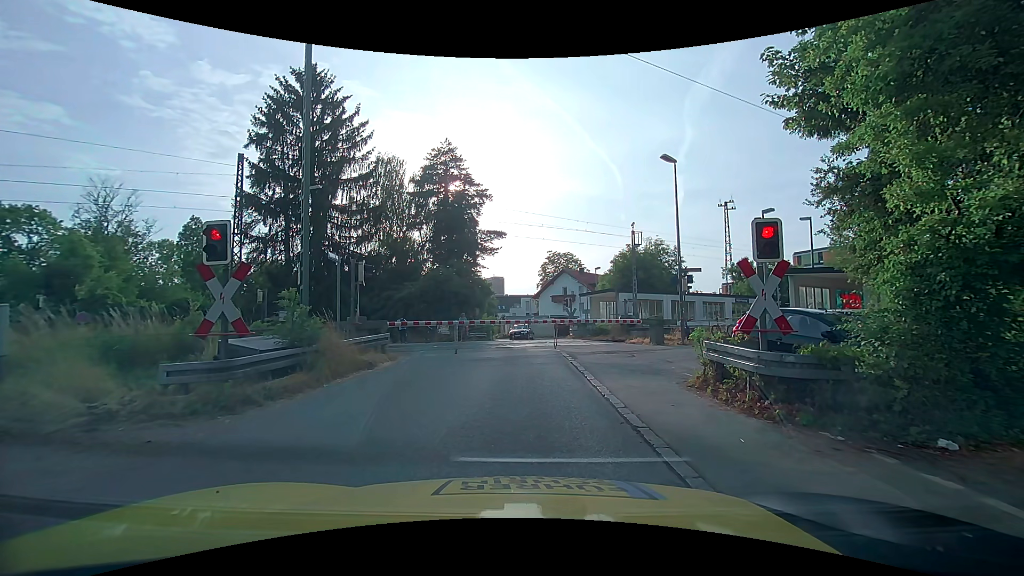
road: unclassified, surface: asphalt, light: Day
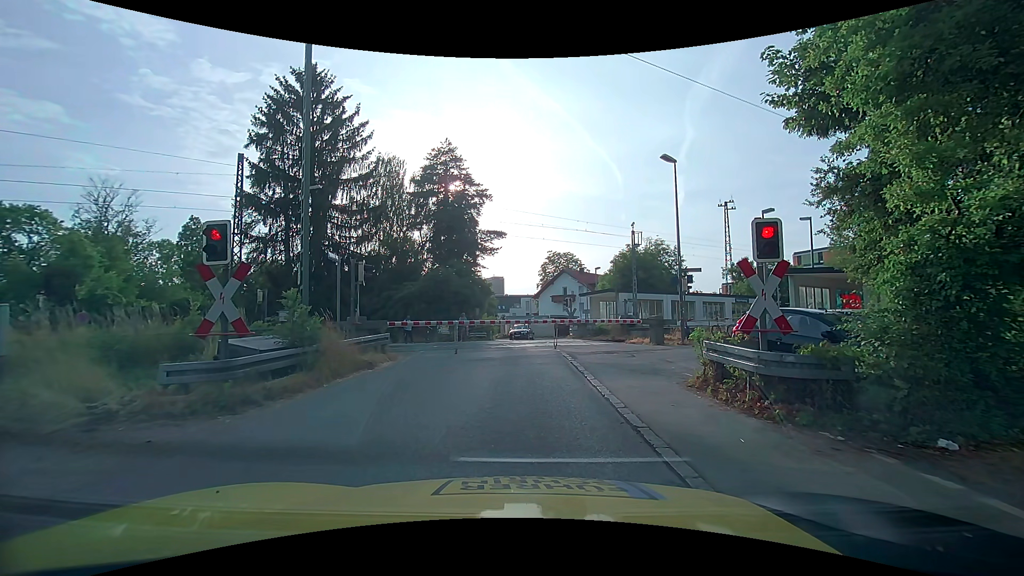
(0.0, 0.0) m; 0°
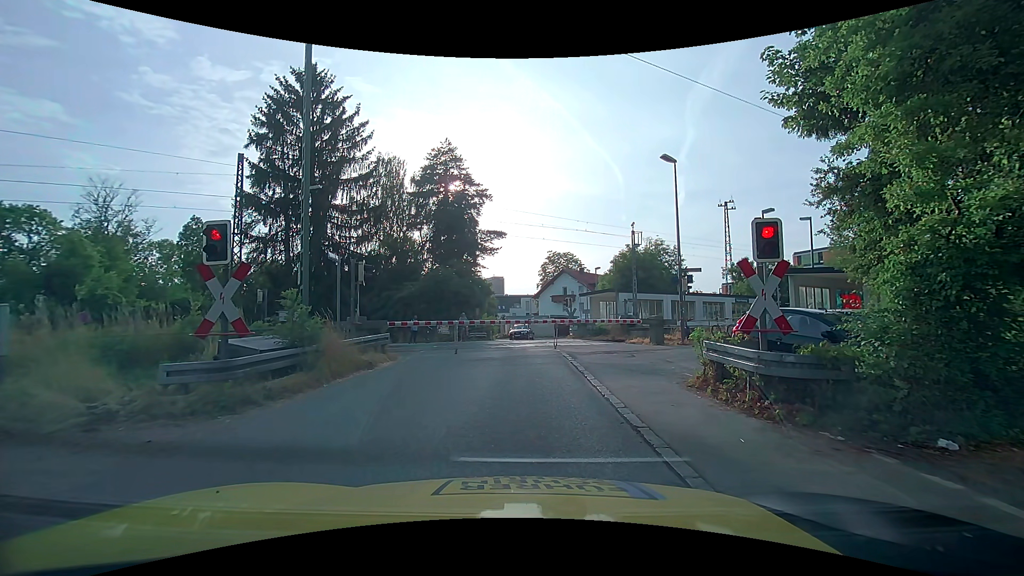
(0.0, 0.0) m; 0°
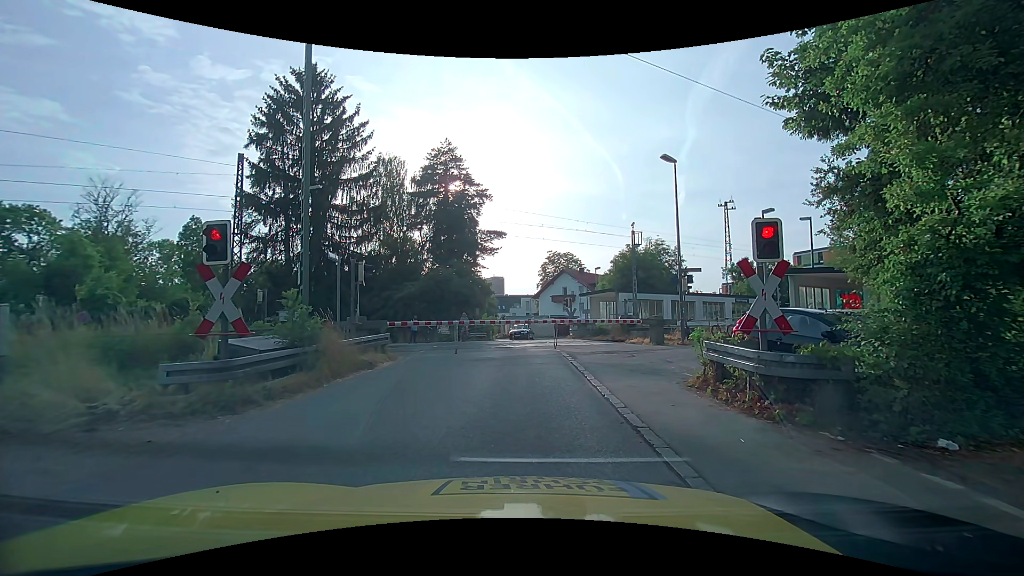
(0.0, 0.0) m; 0°
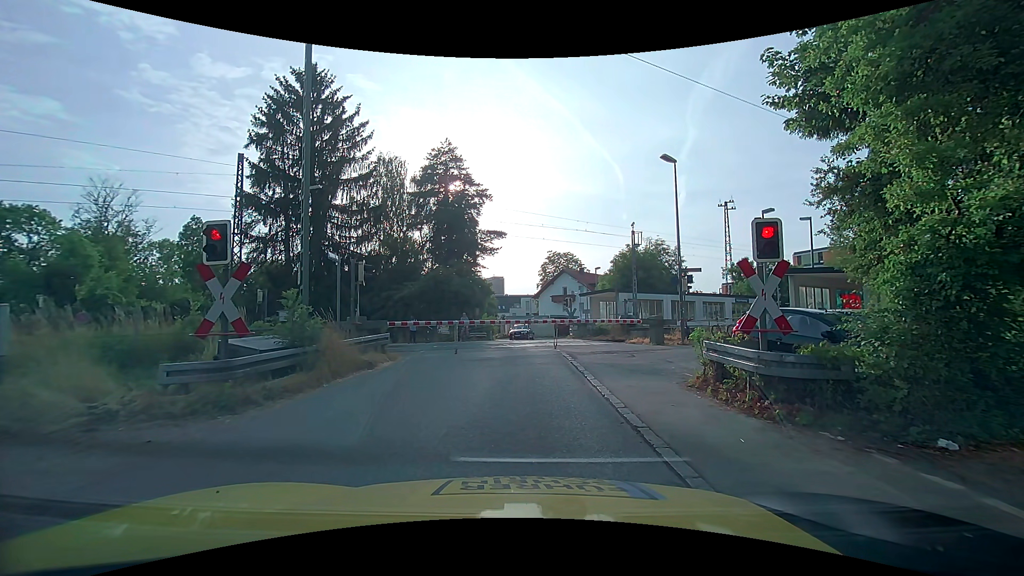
(0.0, 0.0) m; 0°
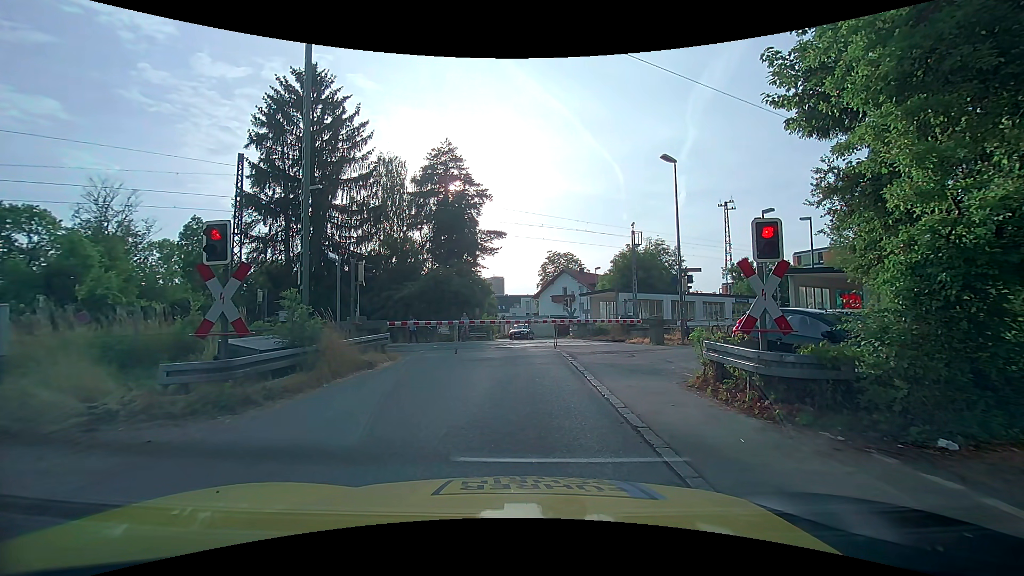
(0.0, 0.0) m; 0°
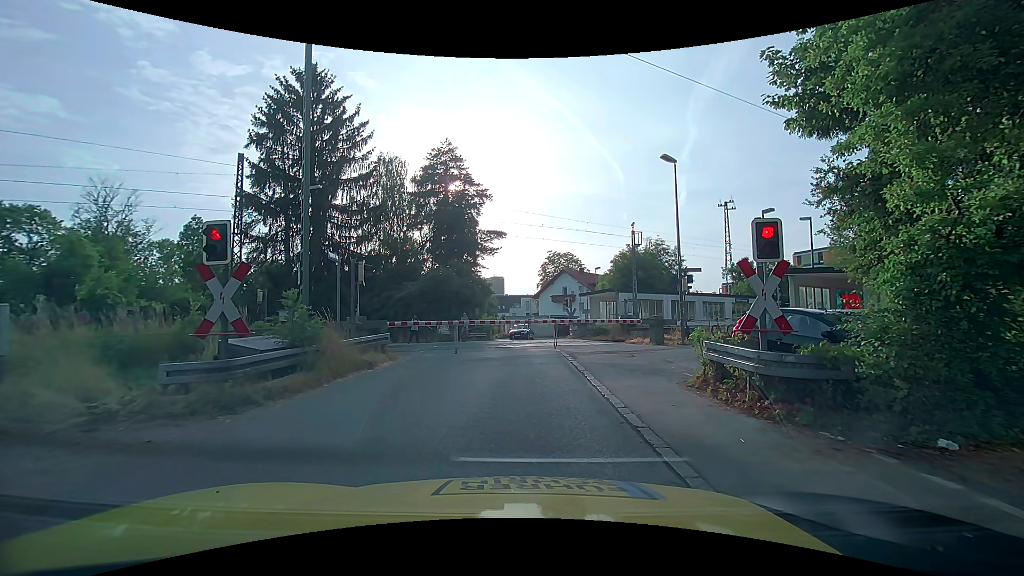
(0.0, 0.0) m; 0°
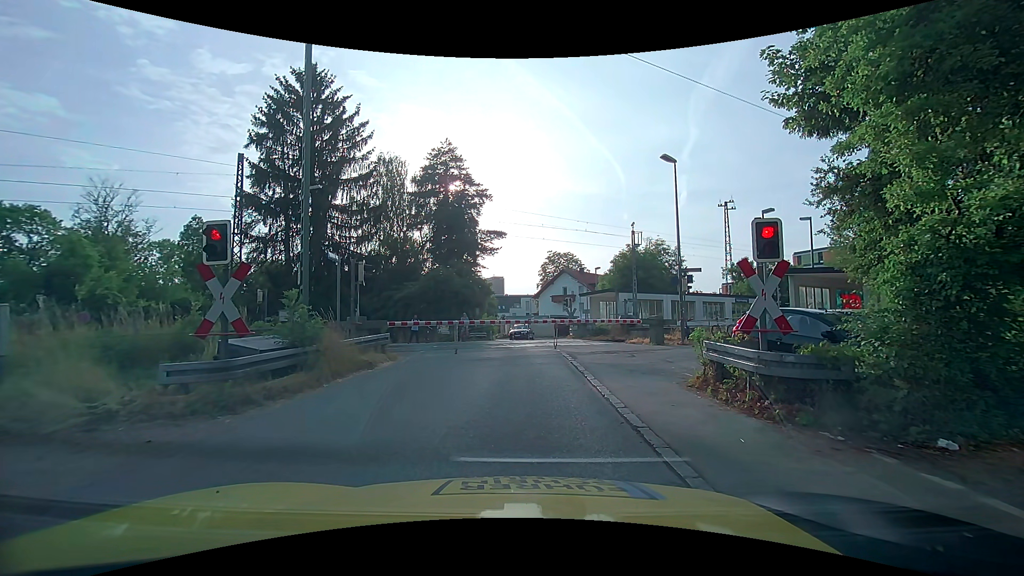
(0.0, 0.0) m; 0°
